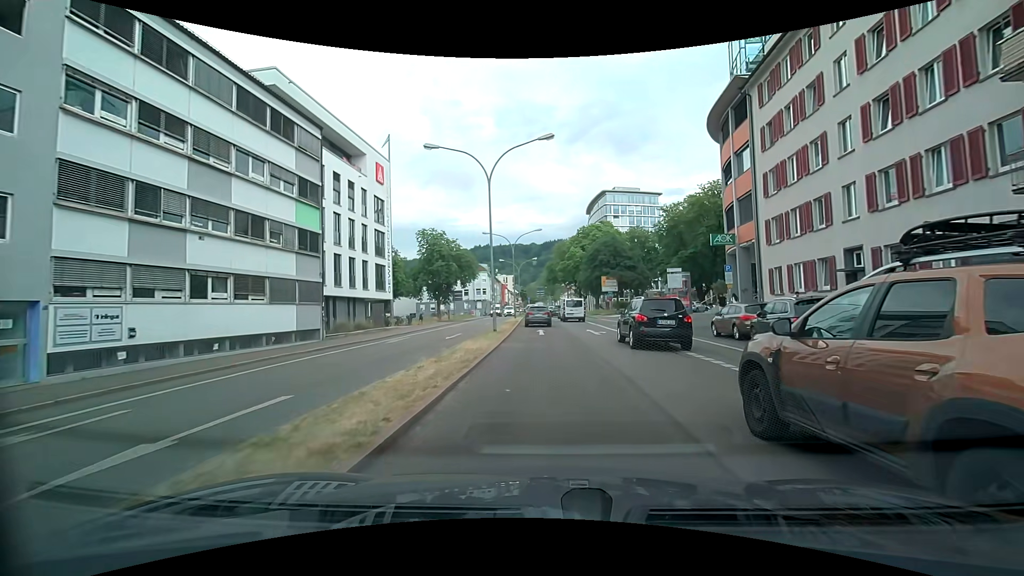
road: primary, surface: asphalt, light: Day
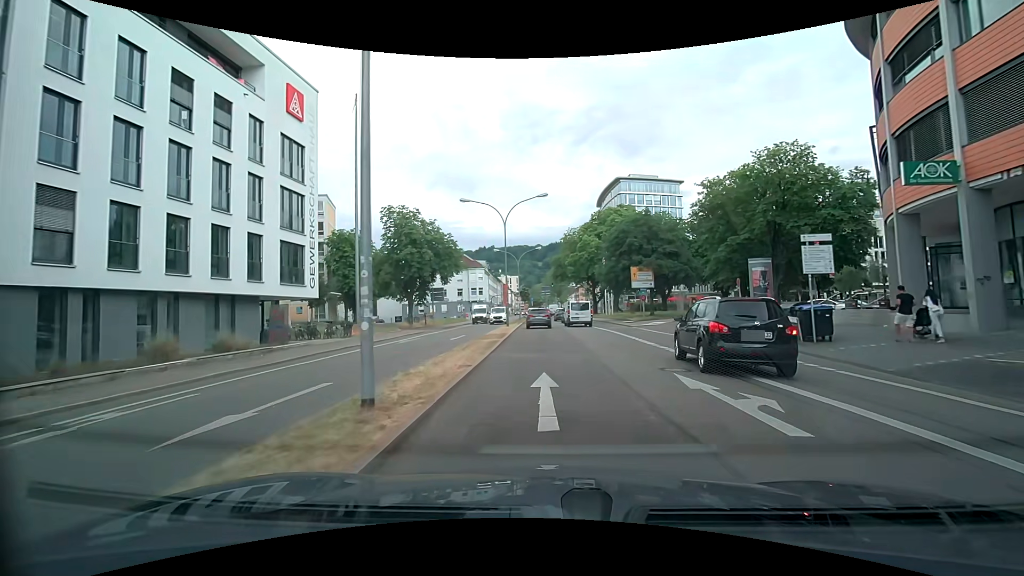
(-0.1, +18.2) m; 0°
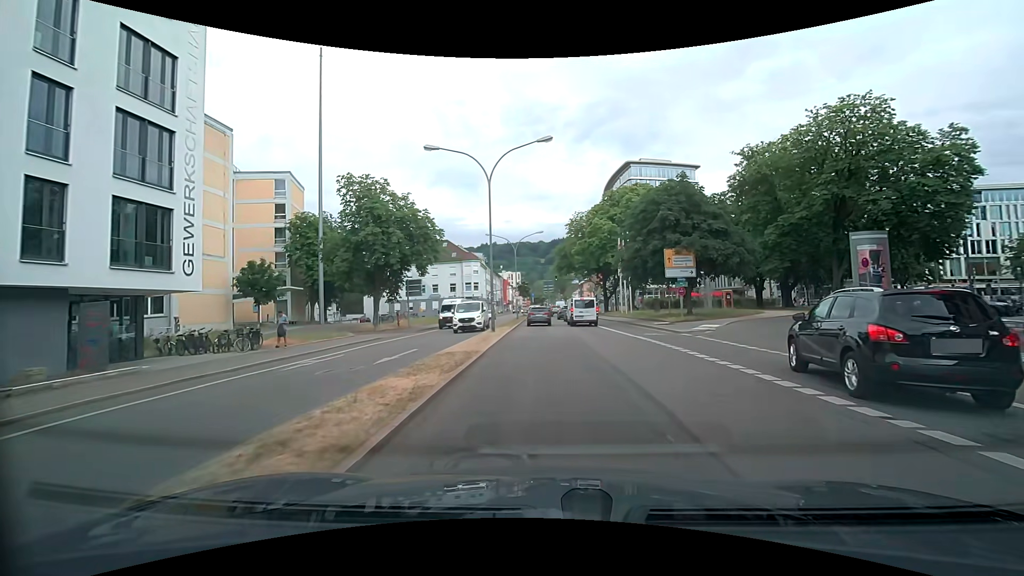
(-0.1, +11.9) m; 0°
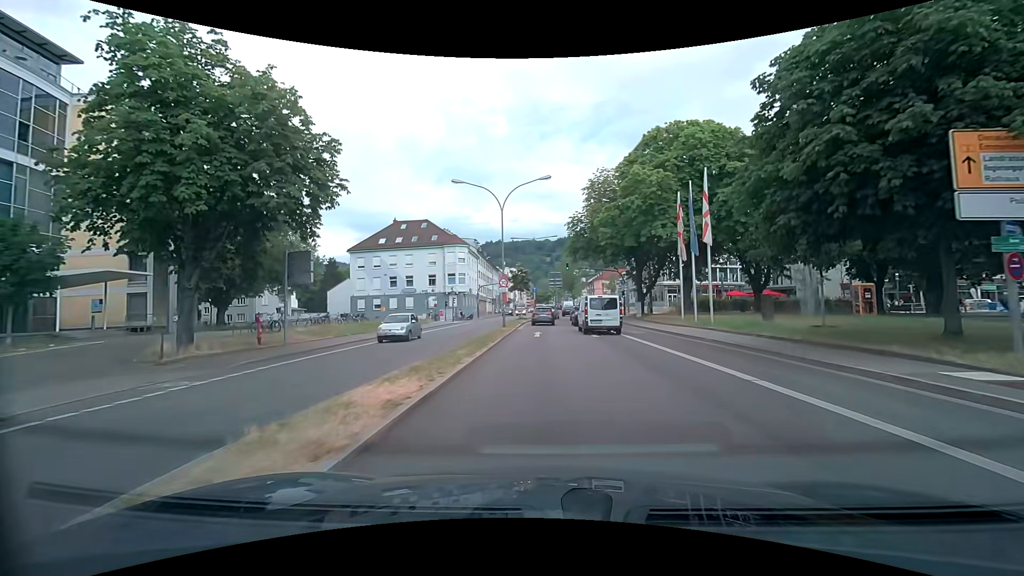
(-0.5, +23.6) m; -1°
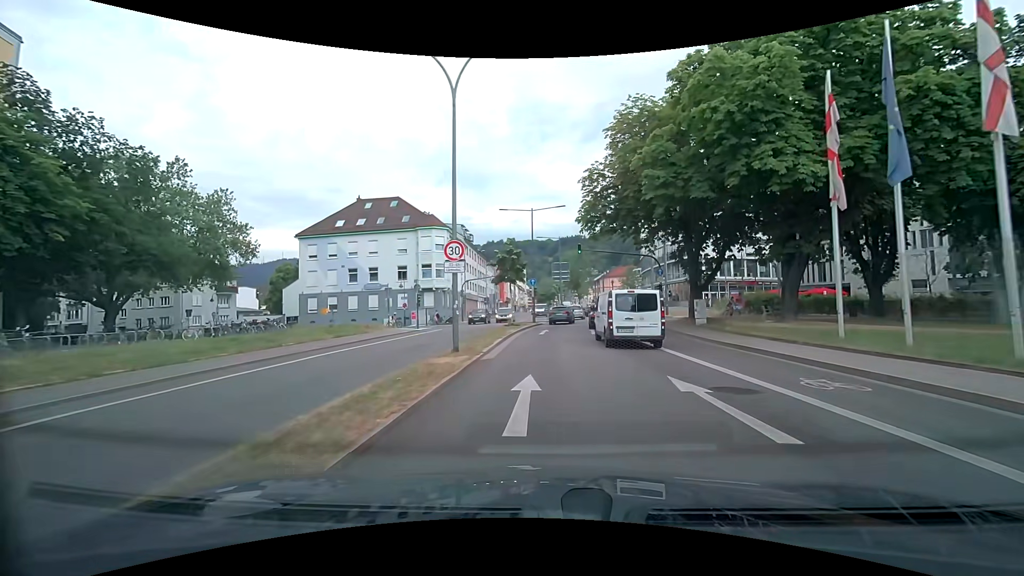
(-0.1, +18.0) m; 0°
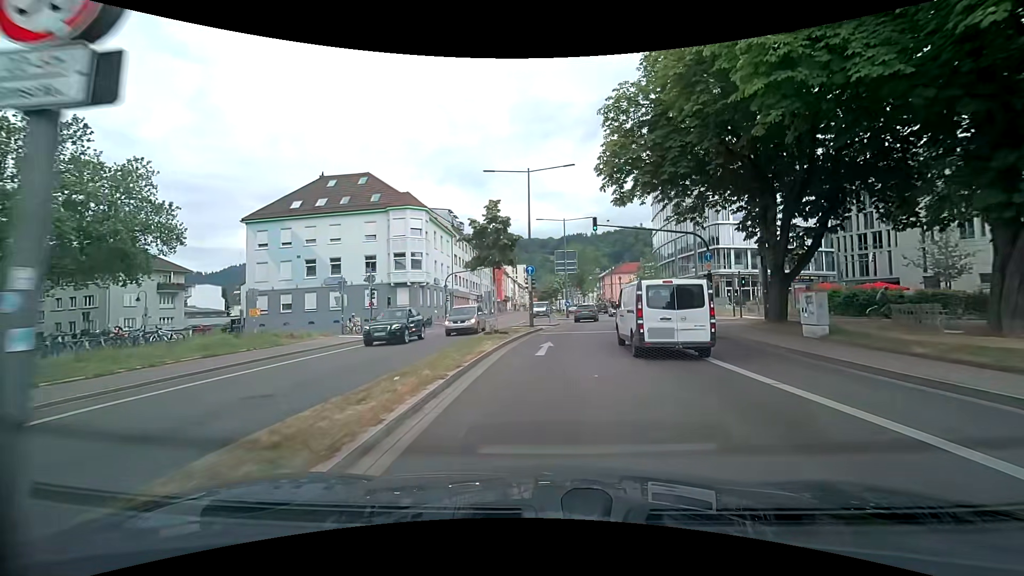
(0.0, +11.9) m; +1°
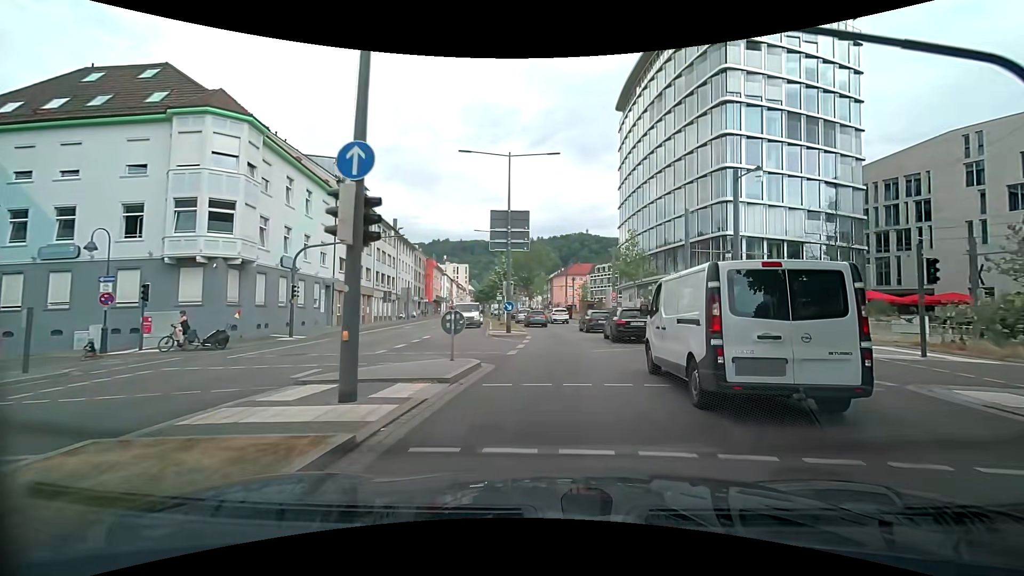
(+0.4, +23.0) m; +4°
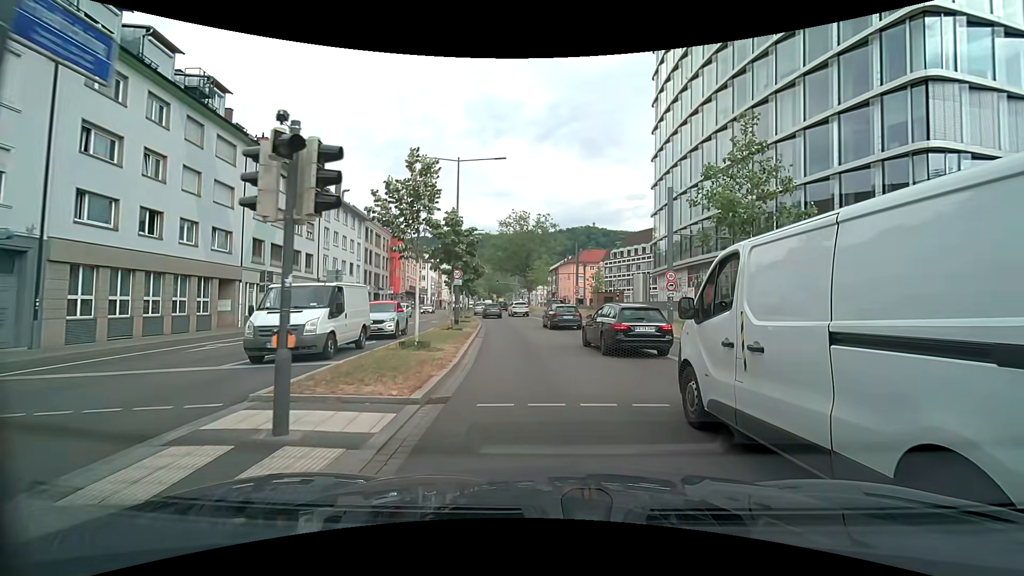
(+1.0, +25.1) m; +1°
(0, +10) (-1, +20) (-2, +30) (-3, +40) (-5, +50) (-7, +59) (-8, +69) (-10, +79) (-11, +89) (-11, +99) m
